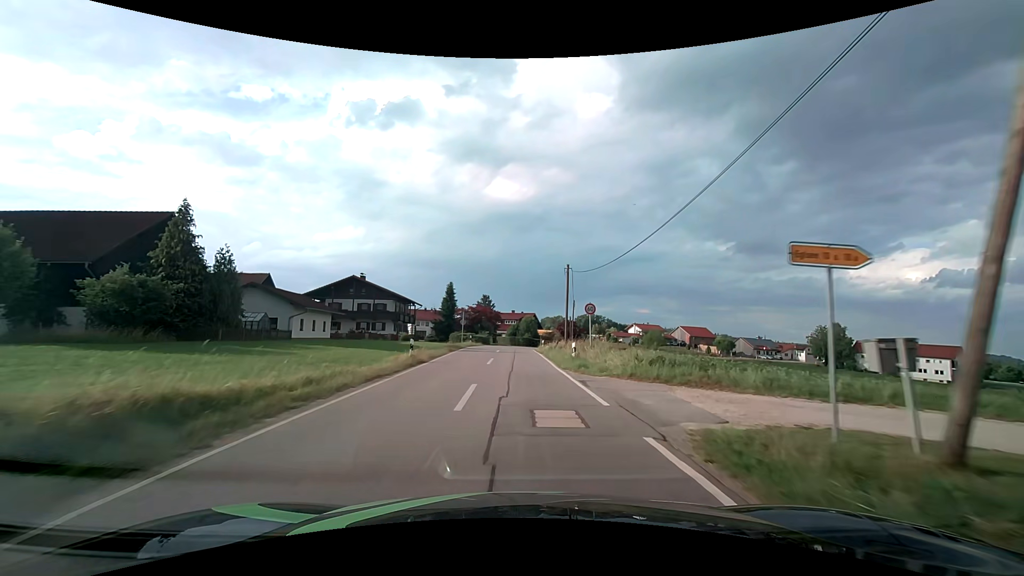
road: tertiary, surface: asphalt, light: Day
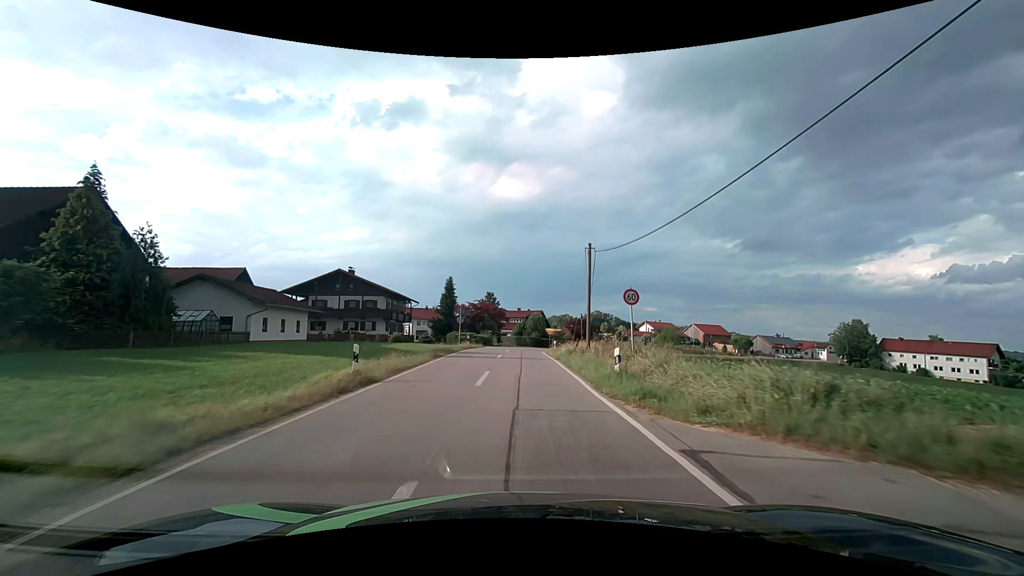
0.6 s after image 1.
(-0.1, +8.2) m; -1°
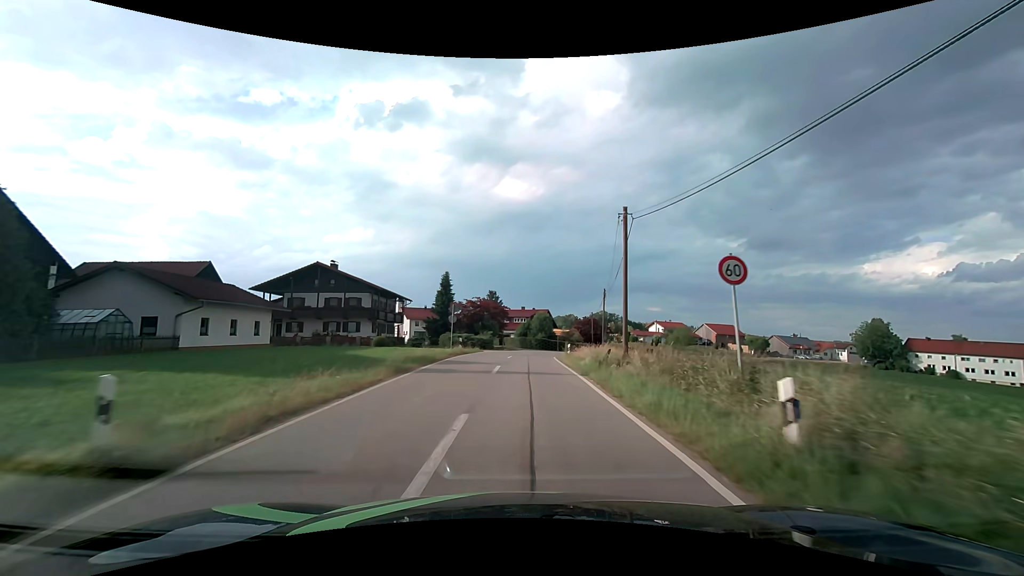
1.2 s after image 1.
(-0.1, +8.2) m; 0°
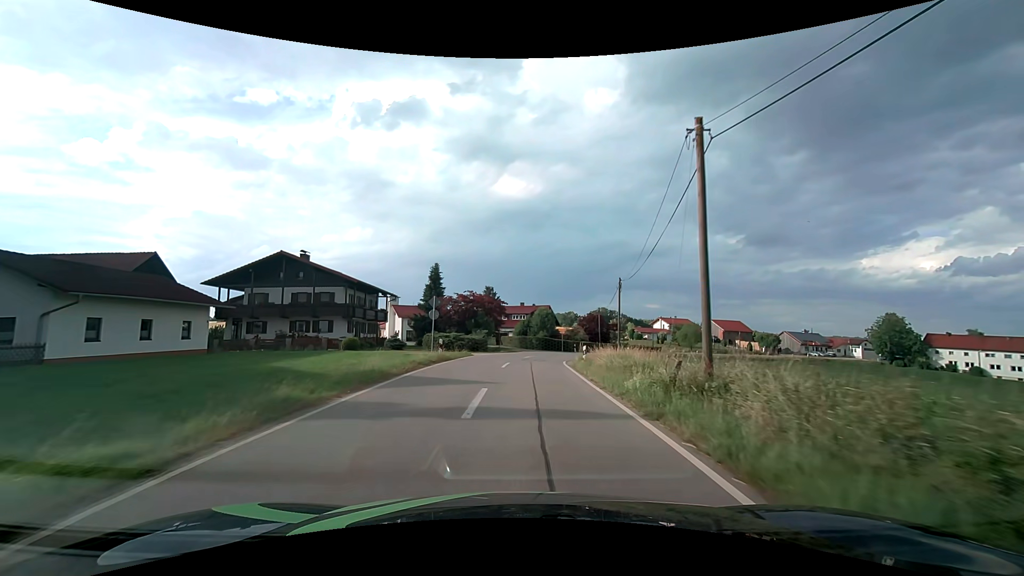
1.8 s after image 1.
(0.0, +8.1) m; 0°
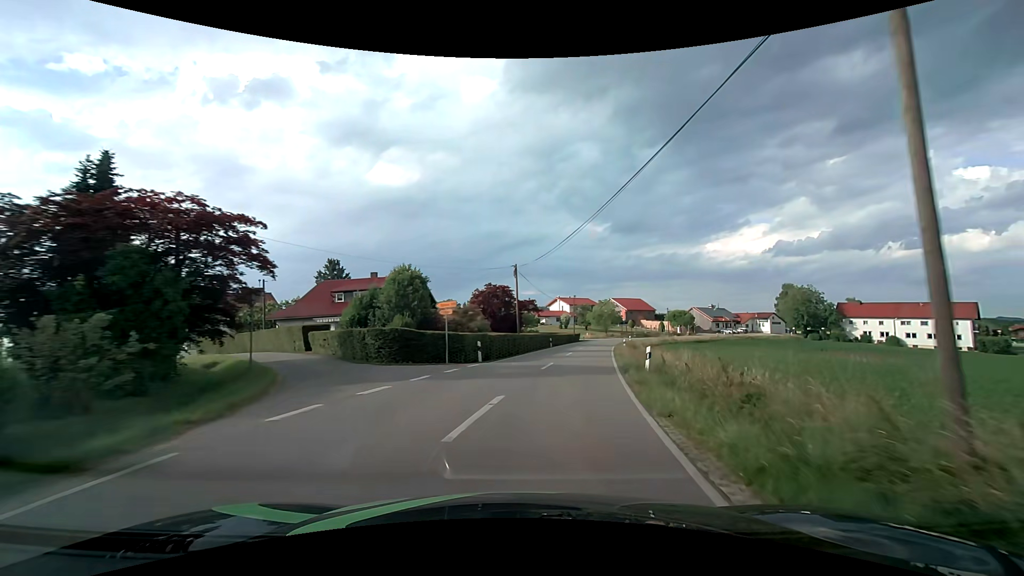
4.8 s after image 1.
(+2.6, +37.0) m; +13°
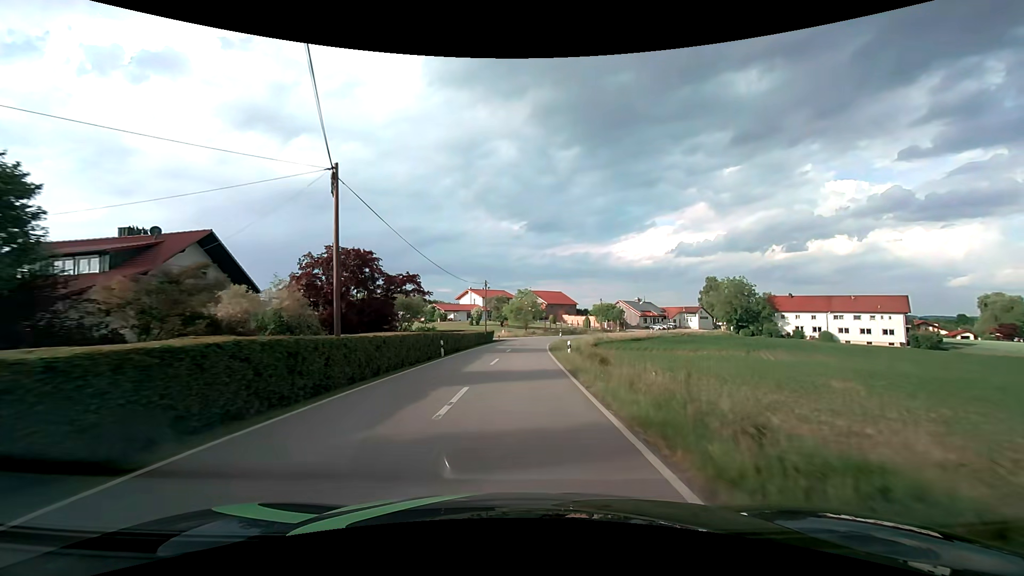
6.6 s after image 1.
(+2.7, +21.9) m; +10°
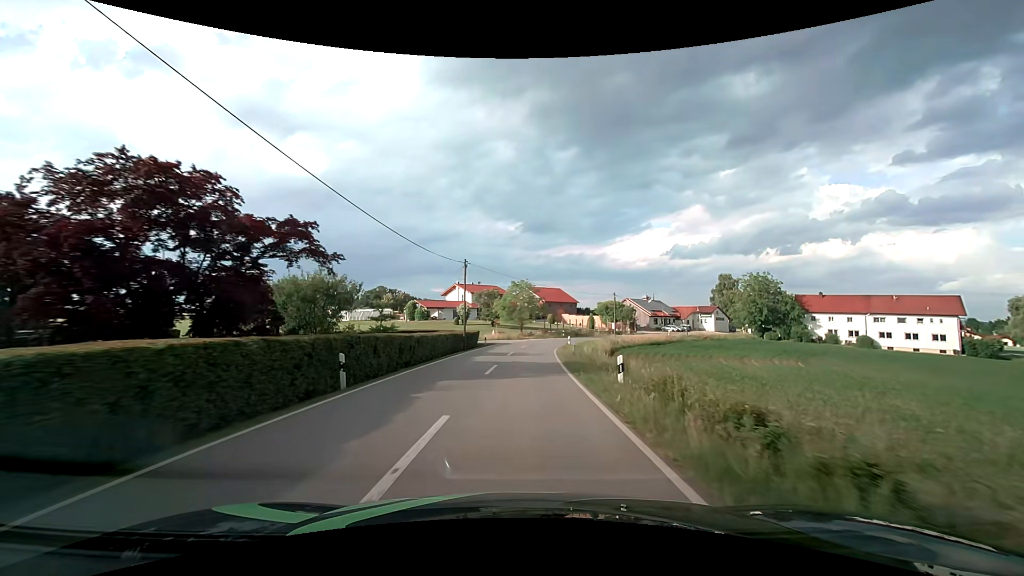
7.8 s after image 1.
(0.0, +15.7) m; +1°
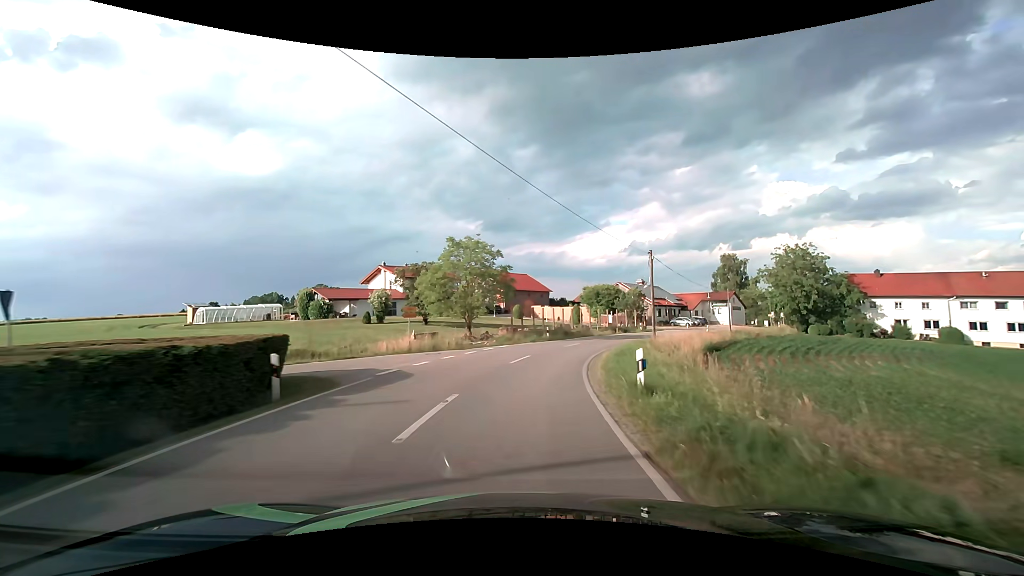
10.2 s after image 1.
(+1.1, +33.3) m; +4°
(0, +10) (+1, +20) (+4, +30) (+7, +39) (+12, +48) (+18, +56) (+24, +64) (+30, +72) (+36, +80) (+43, +87) m
